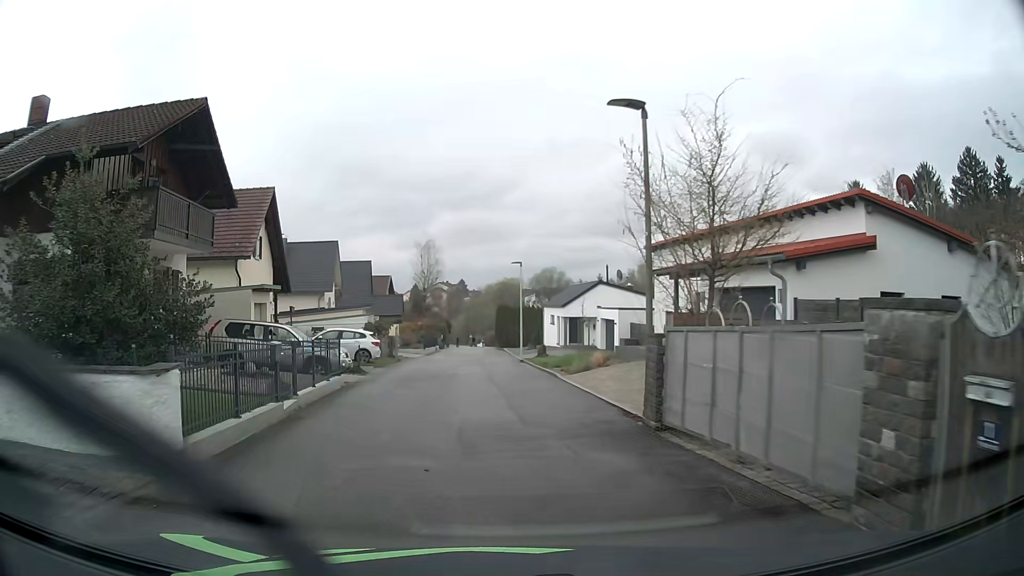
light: Day
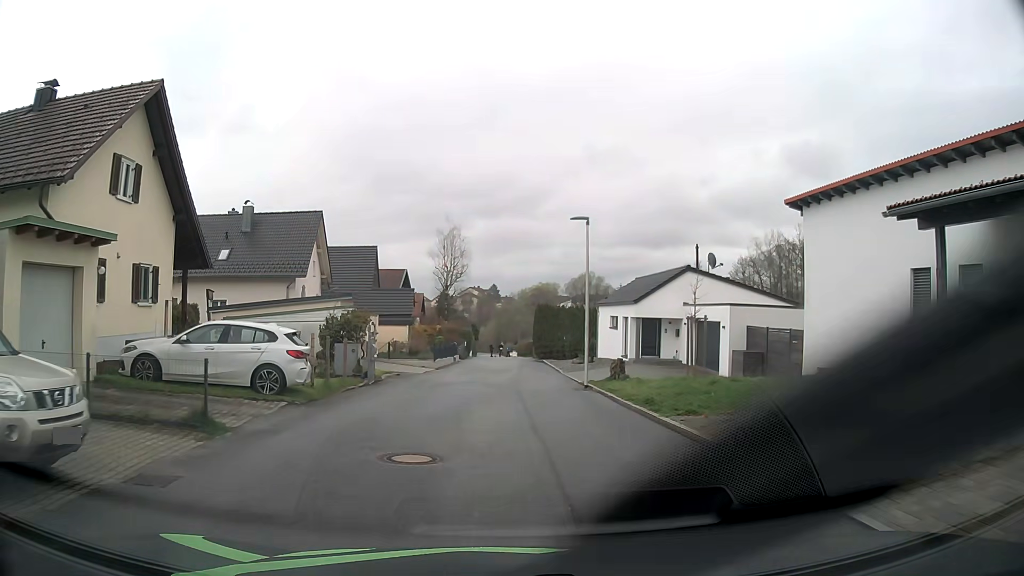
(-0.7, +15.4) m; -4°
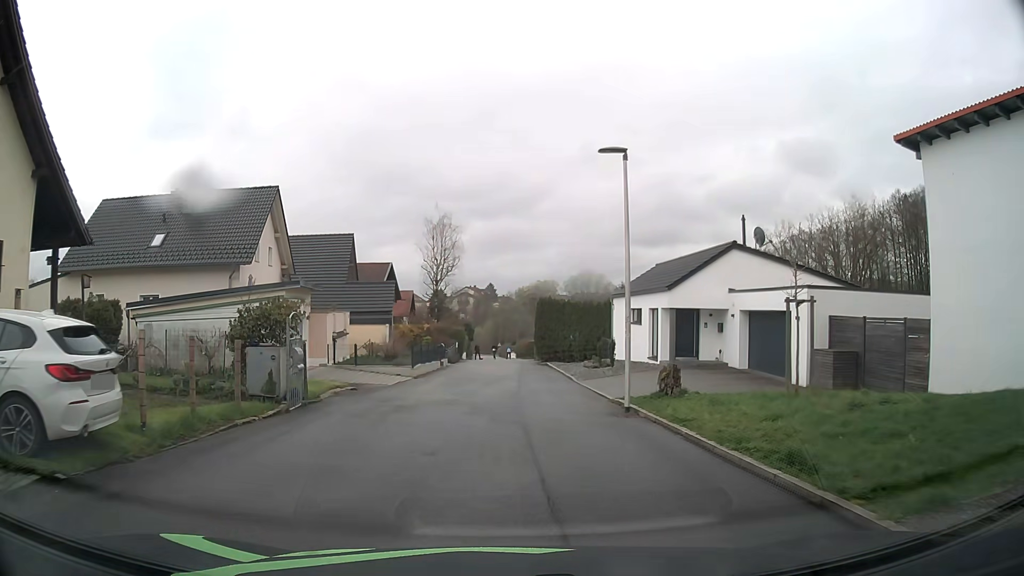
(+0.1, +7.7) m; -1°
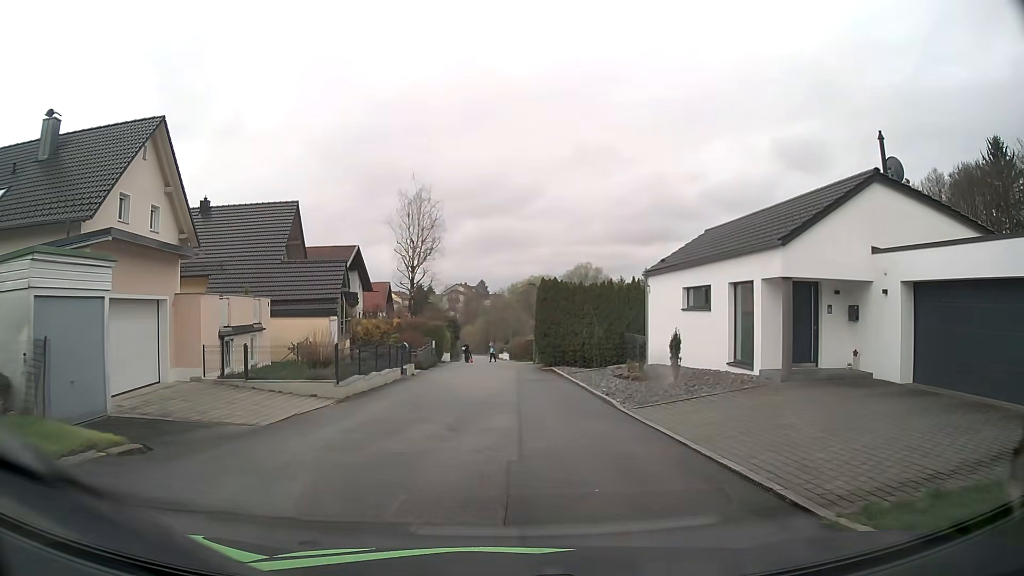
(+0.3, +12.0) m; +2°
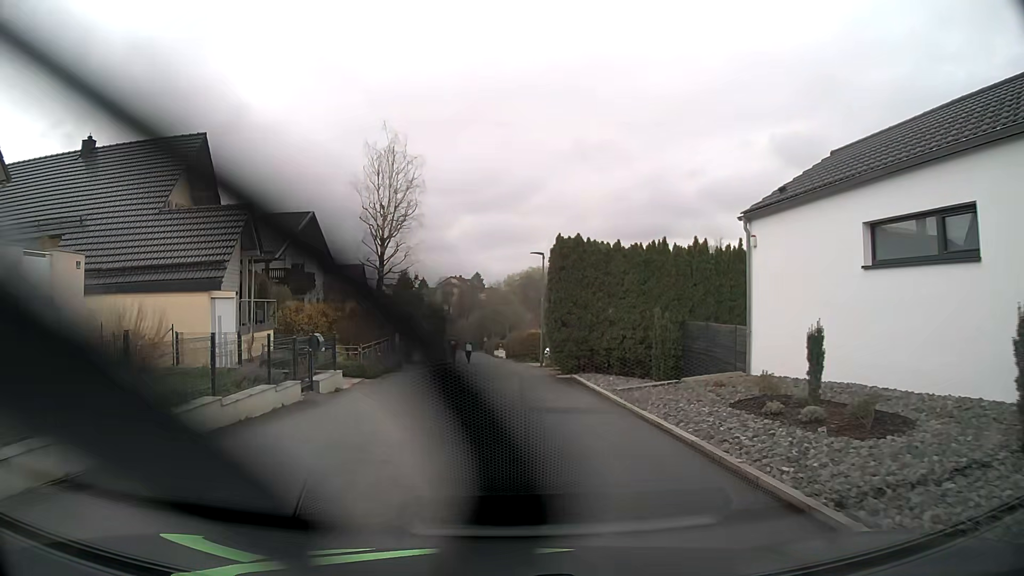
(+0.1, +12.5) m; 0°
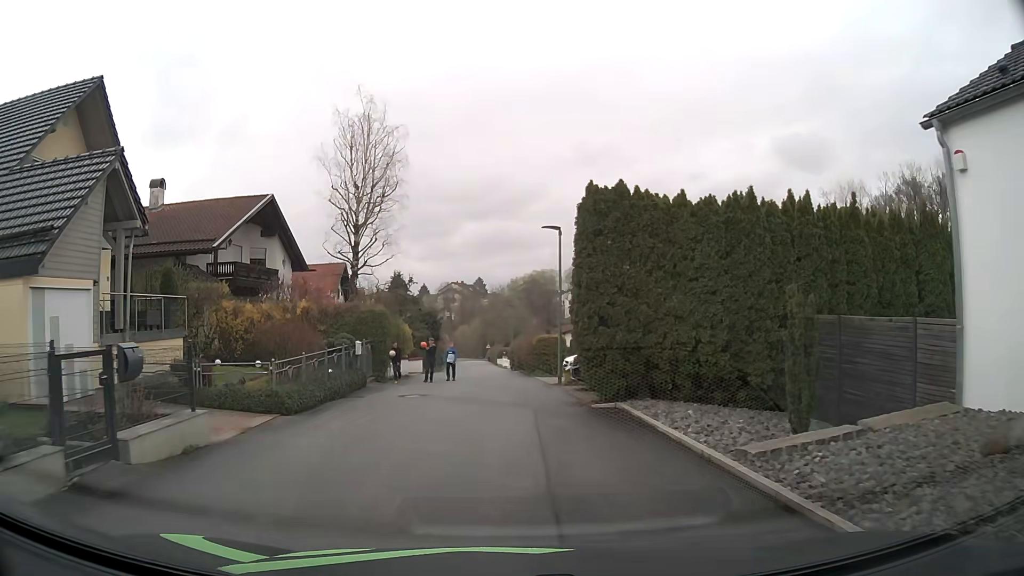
(0.0, +8.2) m; 0°
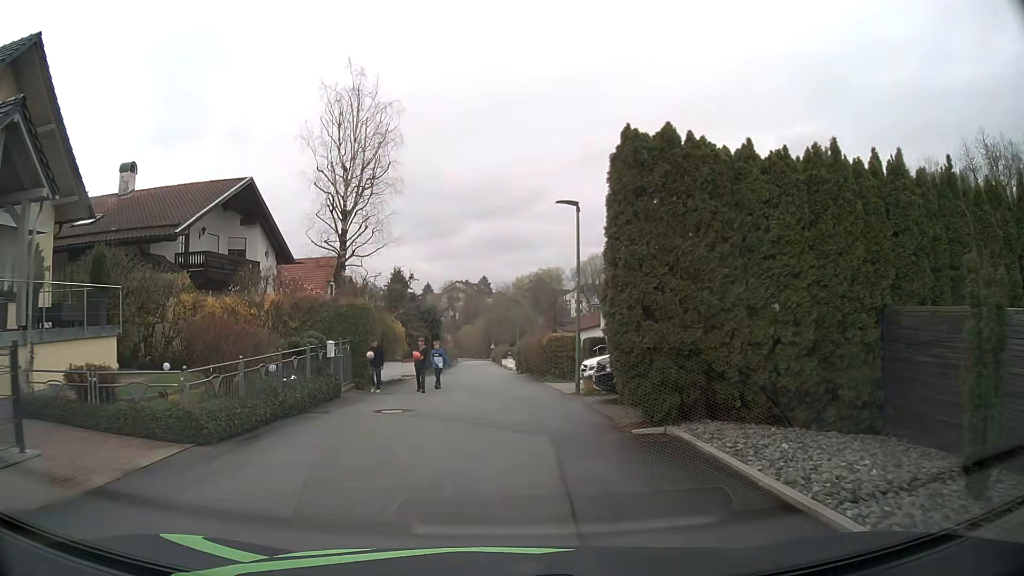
(0.0, +3.8) m; 0°
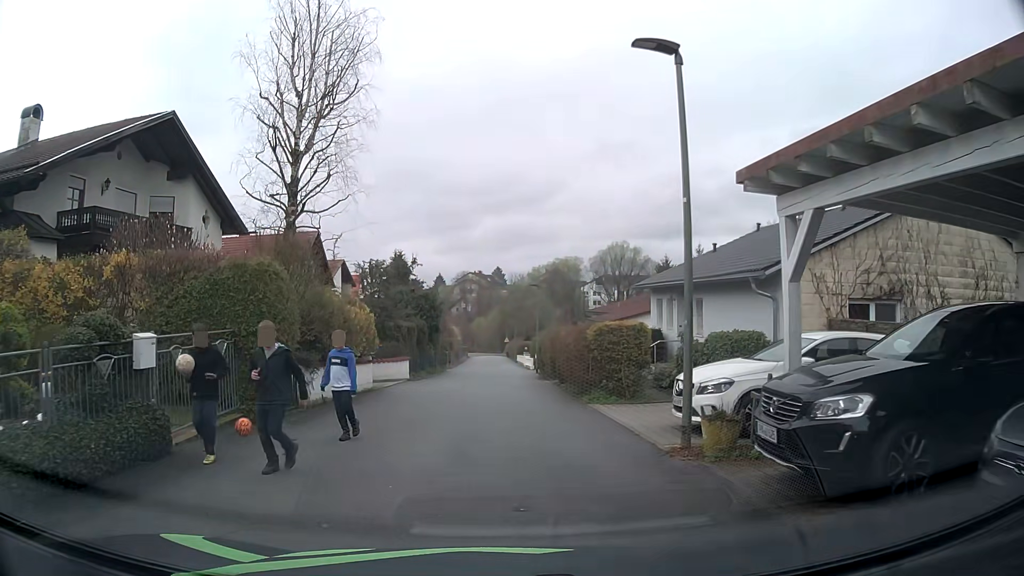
(-0.1, +9.4) m; -1°
(-1, +10) (-1, +20) (-1, +30) (-1, +40) (-2, +50) (-2, +60) (-2, +70) (-2, +80) (-2, +90) (-2, +100) m
